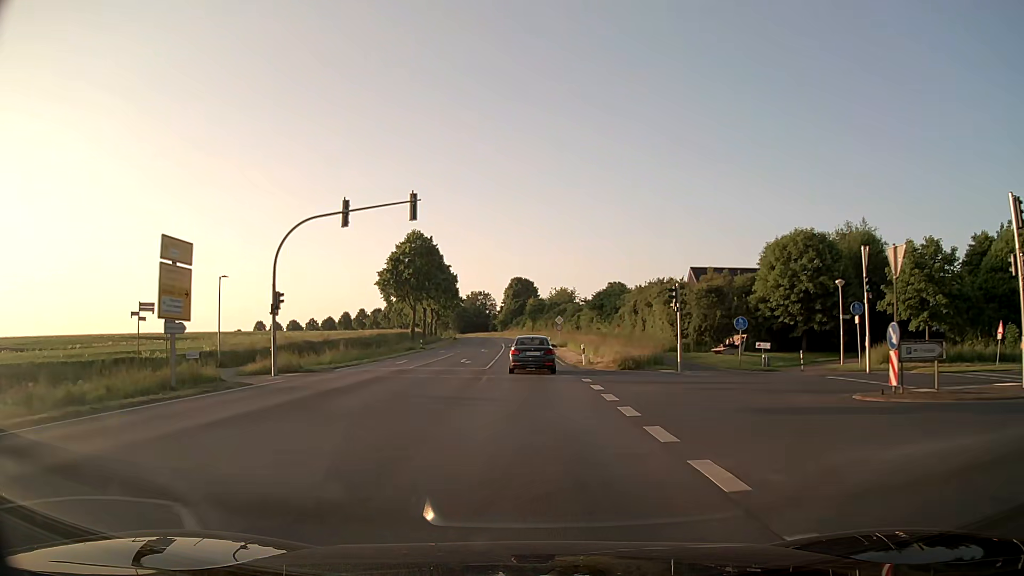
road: secondary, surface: asphalt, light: Day
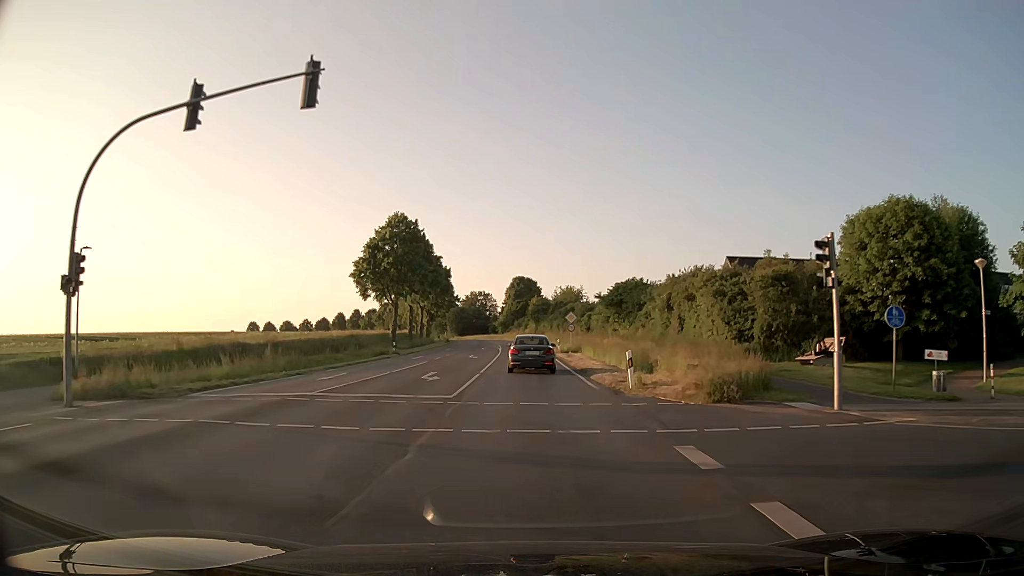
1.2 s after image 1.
(0.0, +14.0) m; 0°
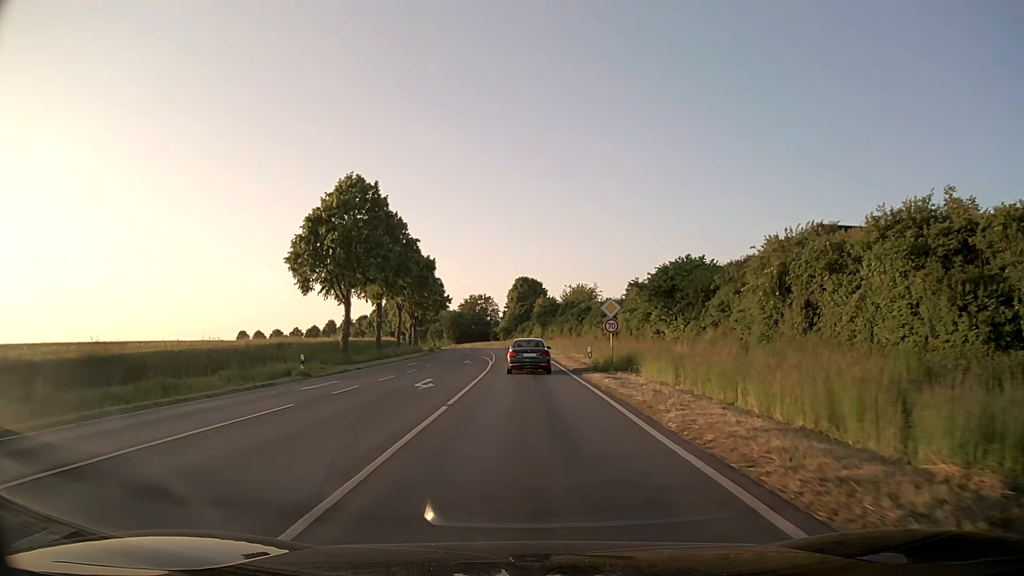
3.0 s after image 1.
(-0.1, +21.7) m; -1°
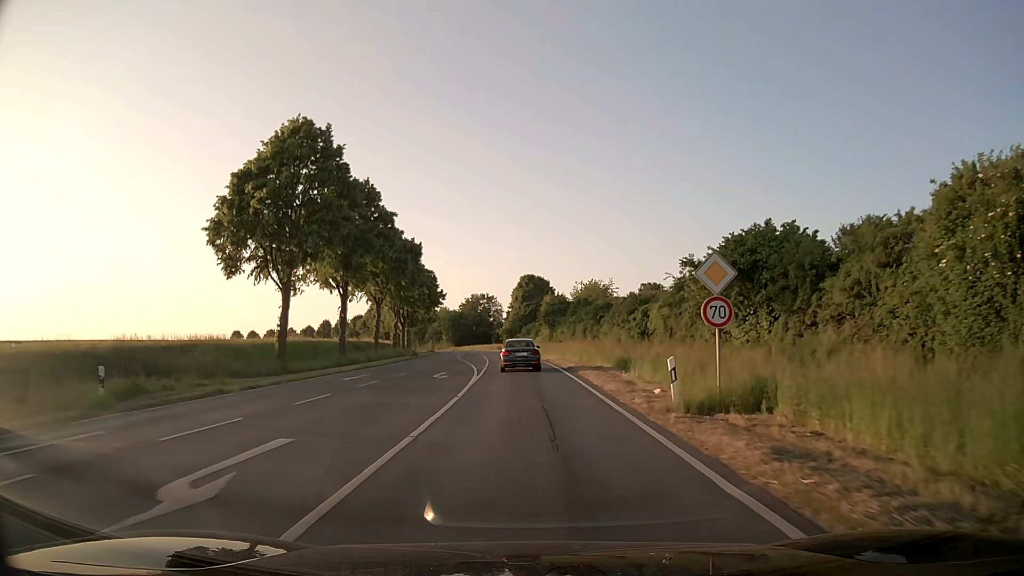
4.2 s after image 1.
(0.0, +15.2) m; 0°
